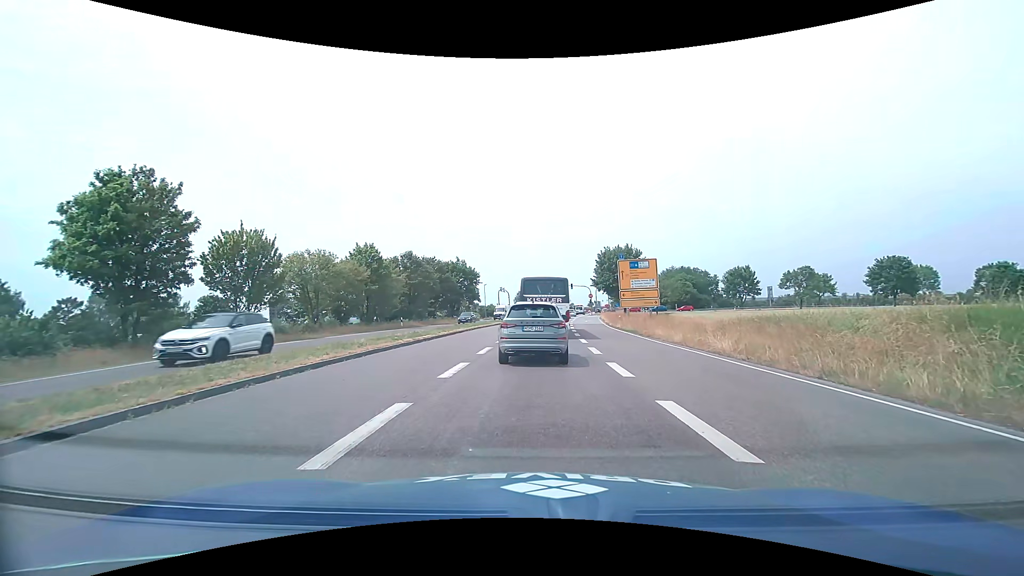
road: primary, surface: asphalt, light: Day
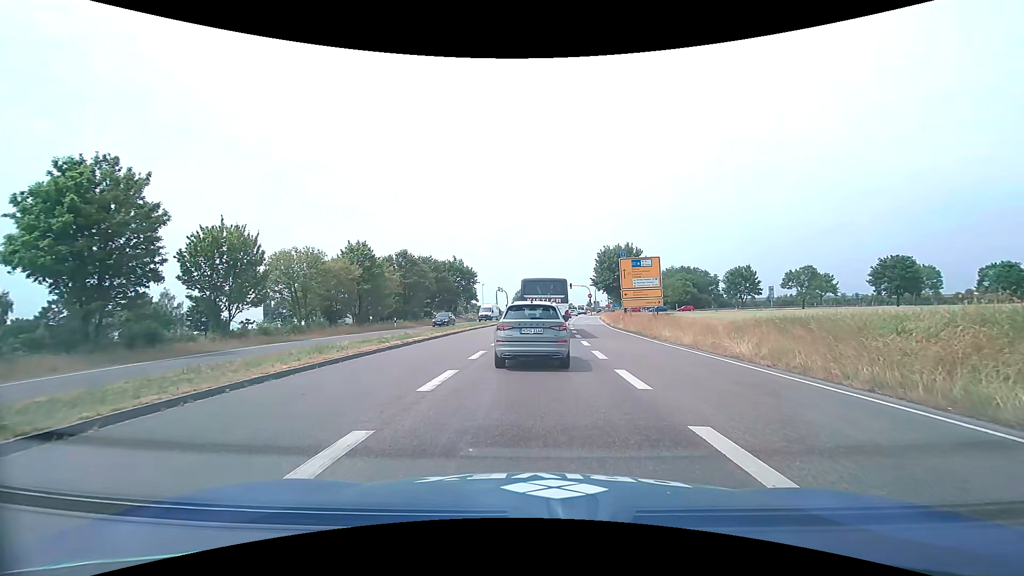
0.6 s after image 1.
(0.0, +1.7) m; 0°
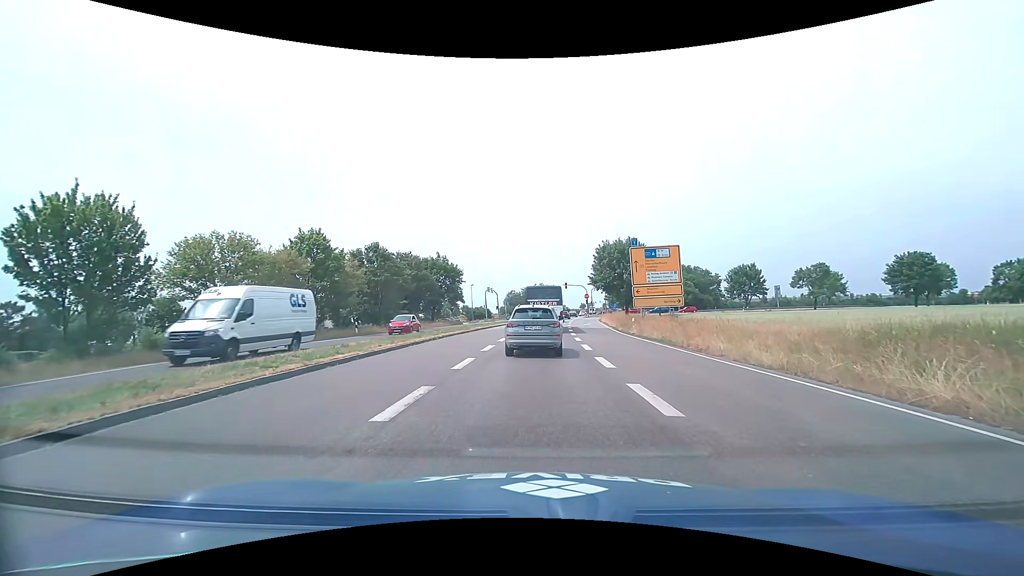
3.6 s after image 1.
(0.0, +8.3) m; +1°
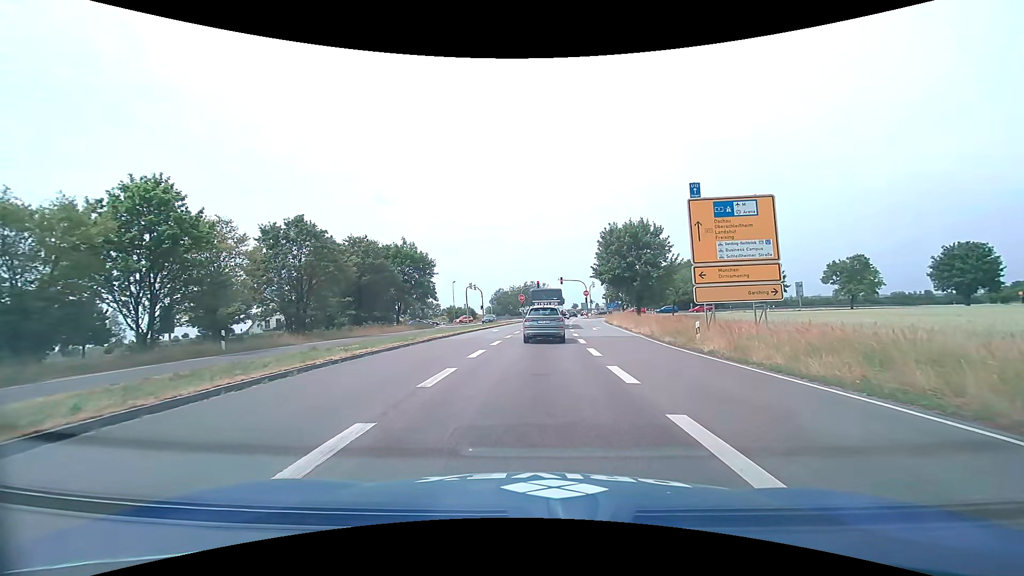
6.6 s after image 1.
(0.0, +15.5) m; +1°
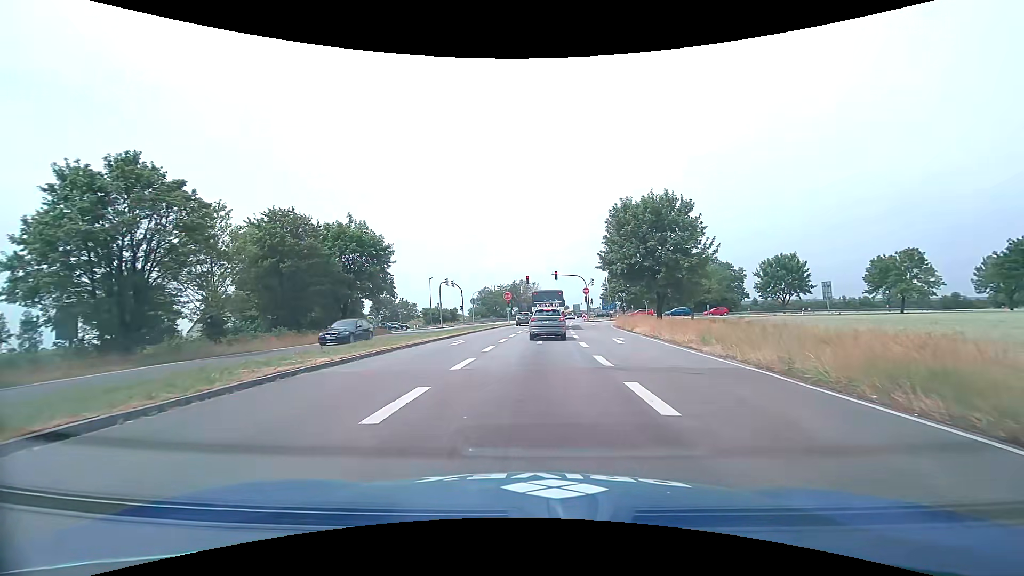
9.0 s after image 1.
(+0.1, +14.9) m; +1°
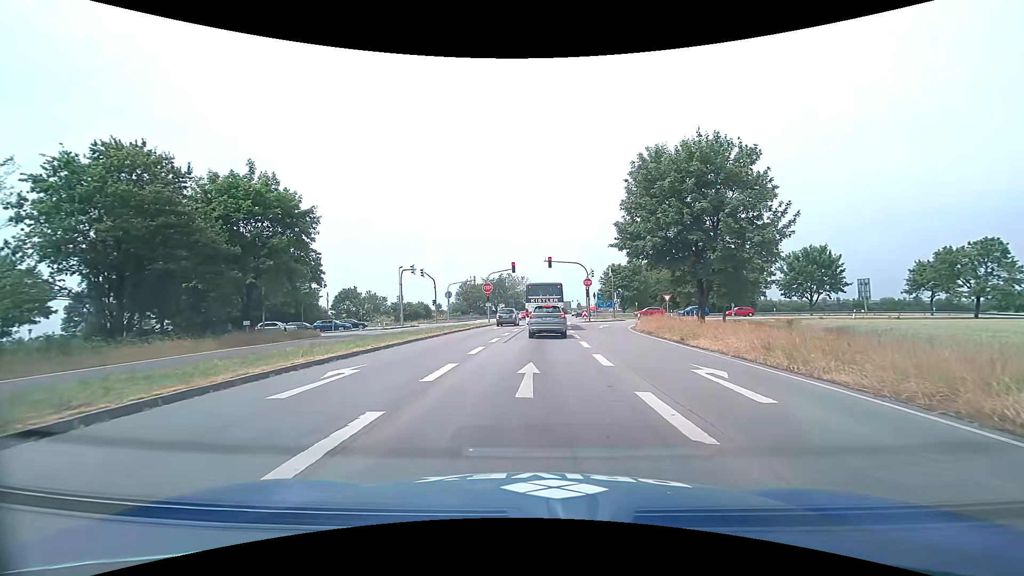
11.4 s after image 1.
(+0.1, +14.6) m; +1°
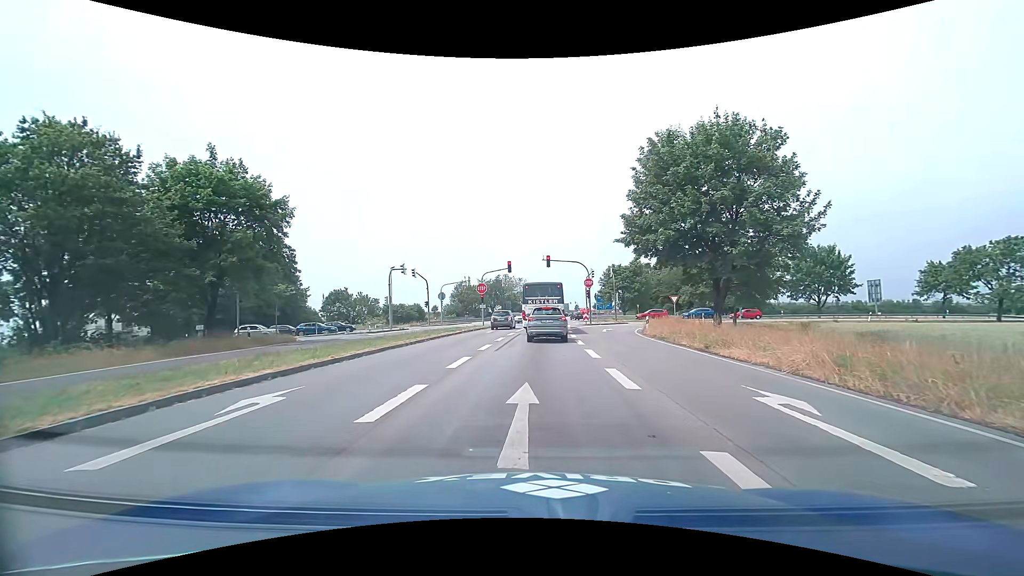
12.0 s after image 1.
(0.0, +3.3) m; 0°
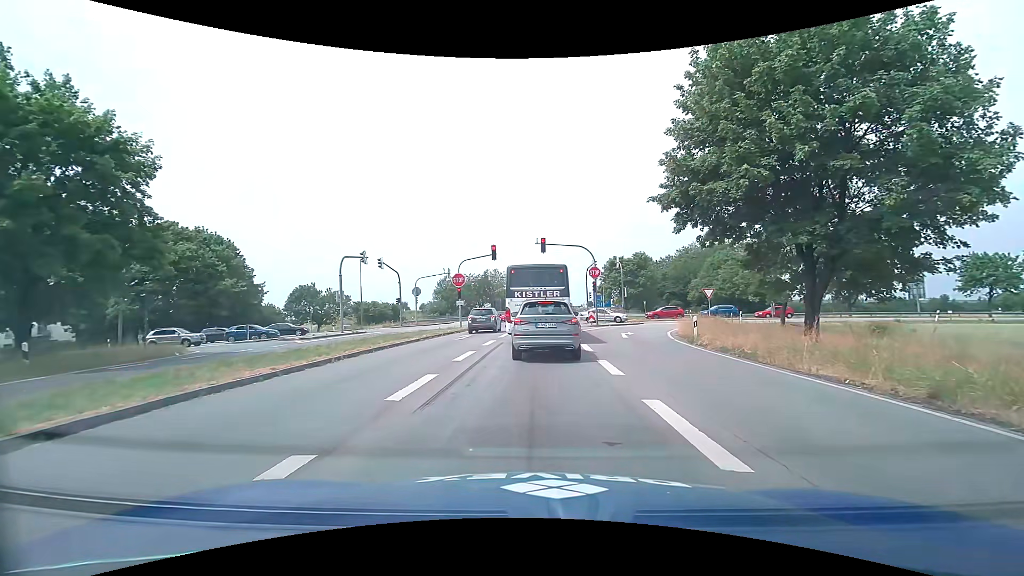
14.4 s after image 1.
(+0.1, +10.4) m; 0°
